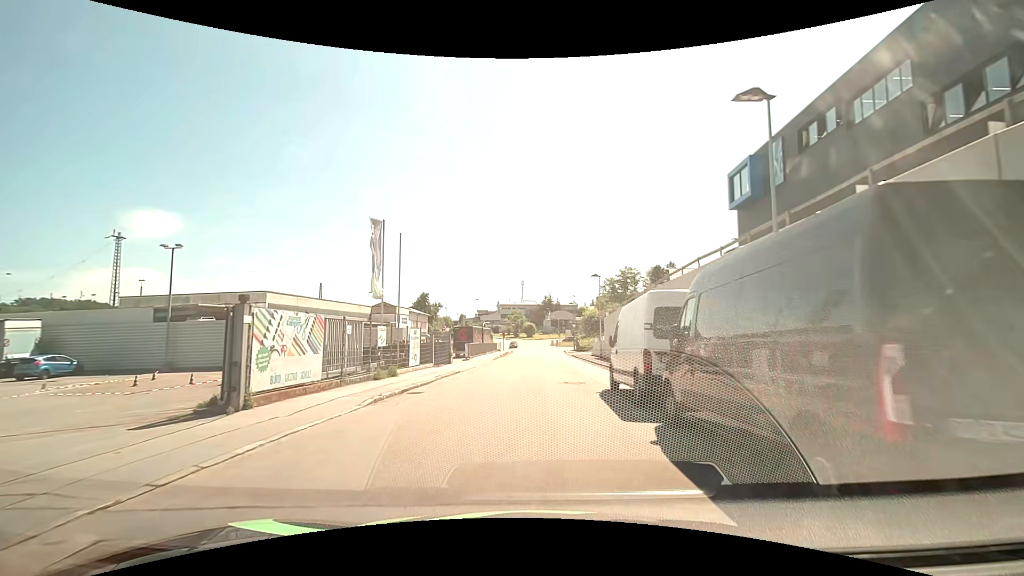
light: Day
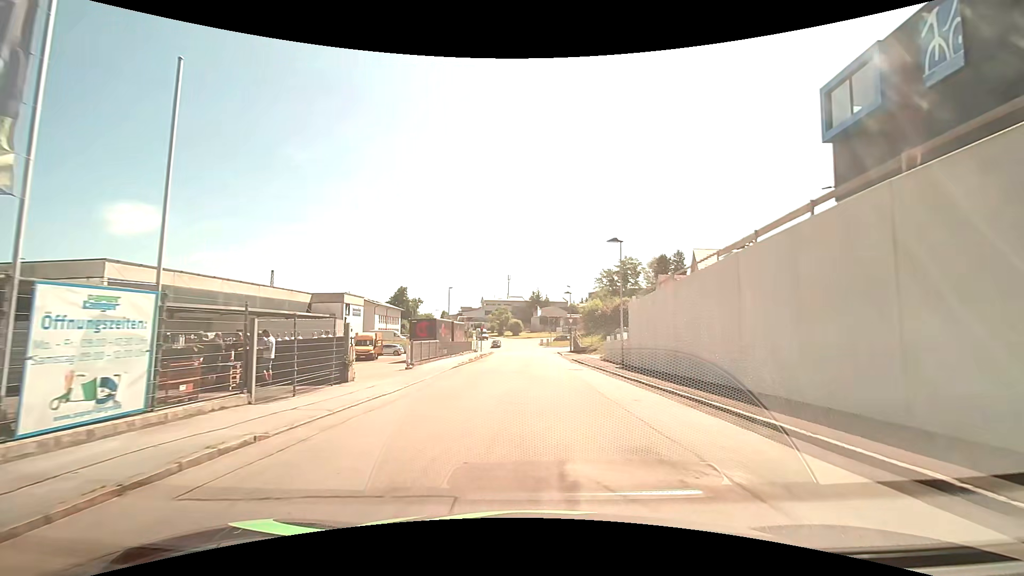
(-0.1, +17.3) m; +1°
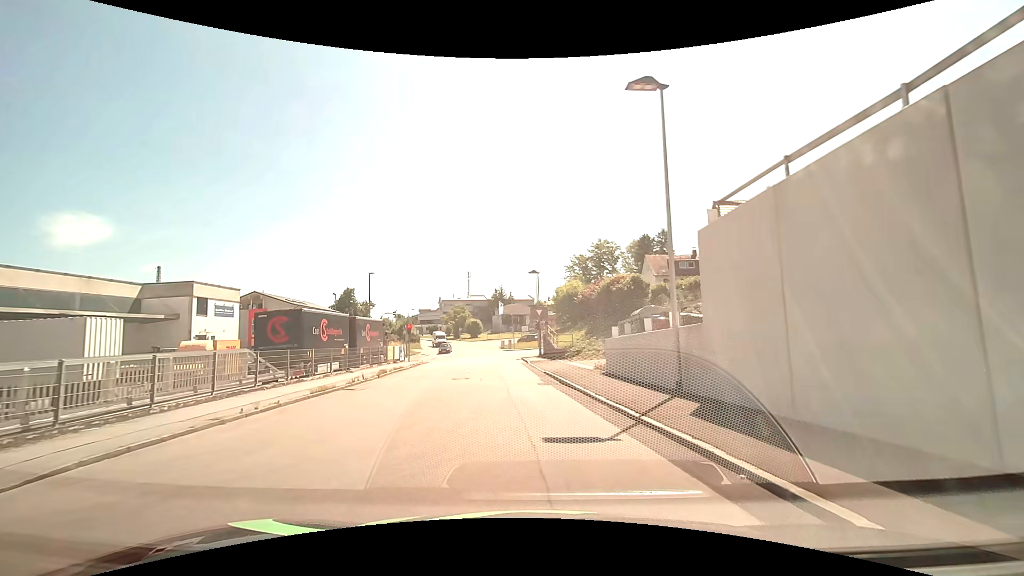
(+1.3, +20.2) m; +3°
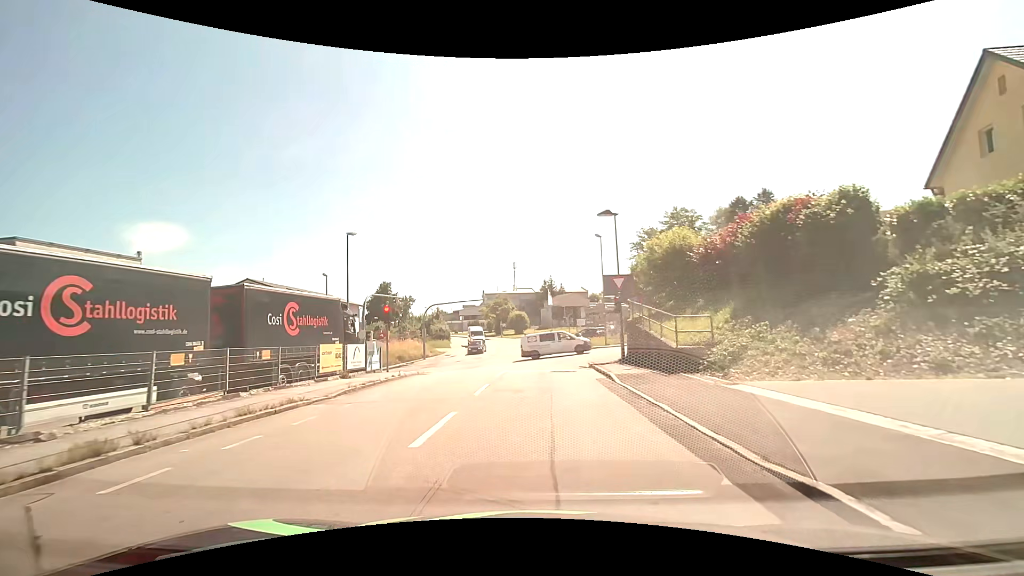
(-0.7, +19.6) m; -4°
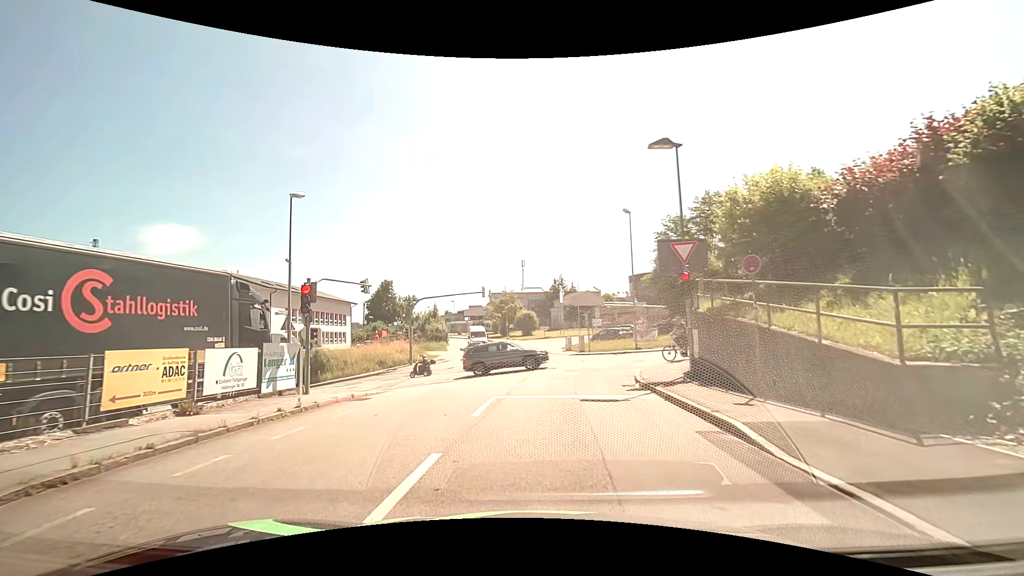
(-0.1, +9.5) m; -1°
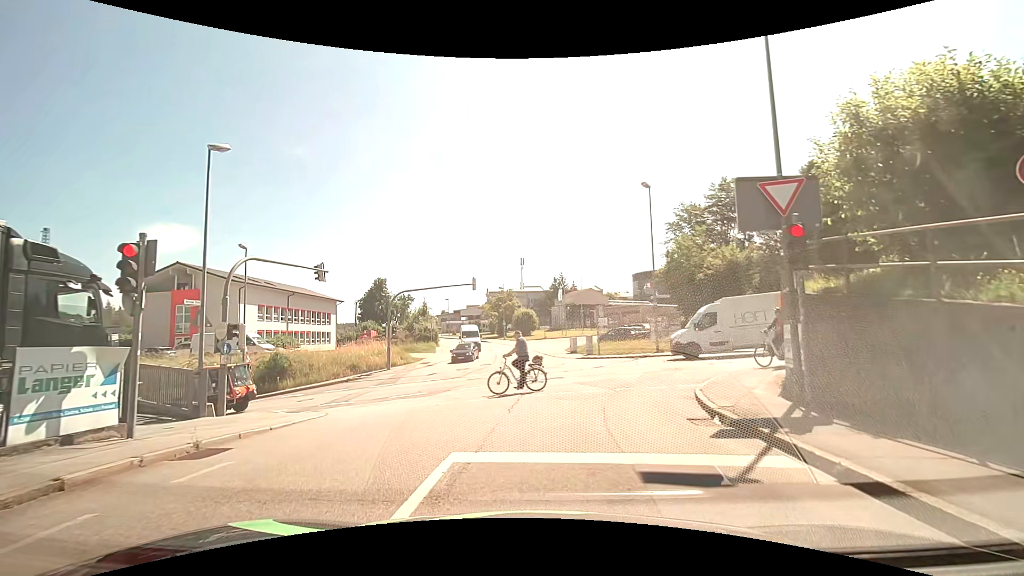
(0.0, +6.2) m; 0°
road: residential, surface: asphalt
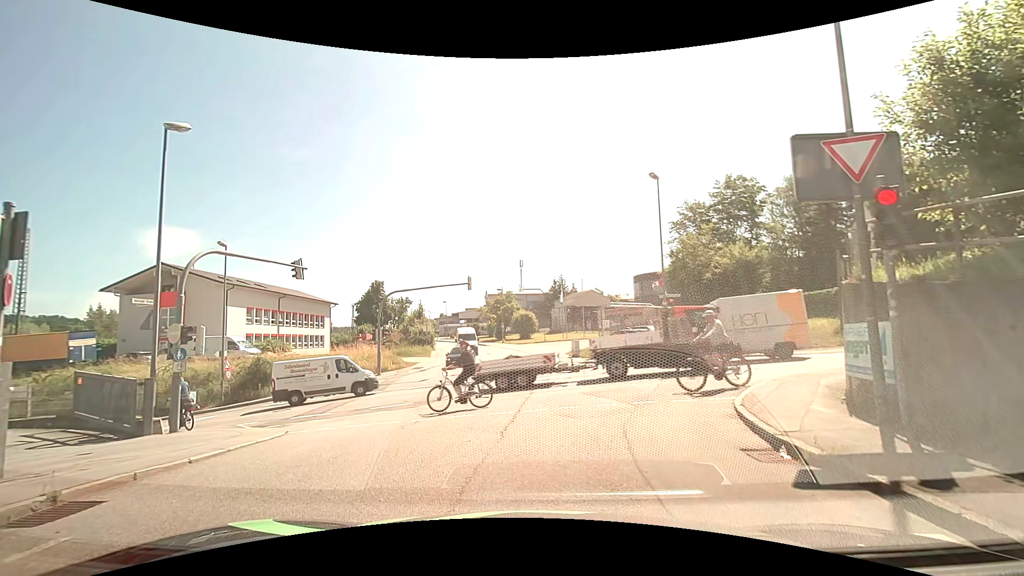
(0.0, +2.2) m; +1°
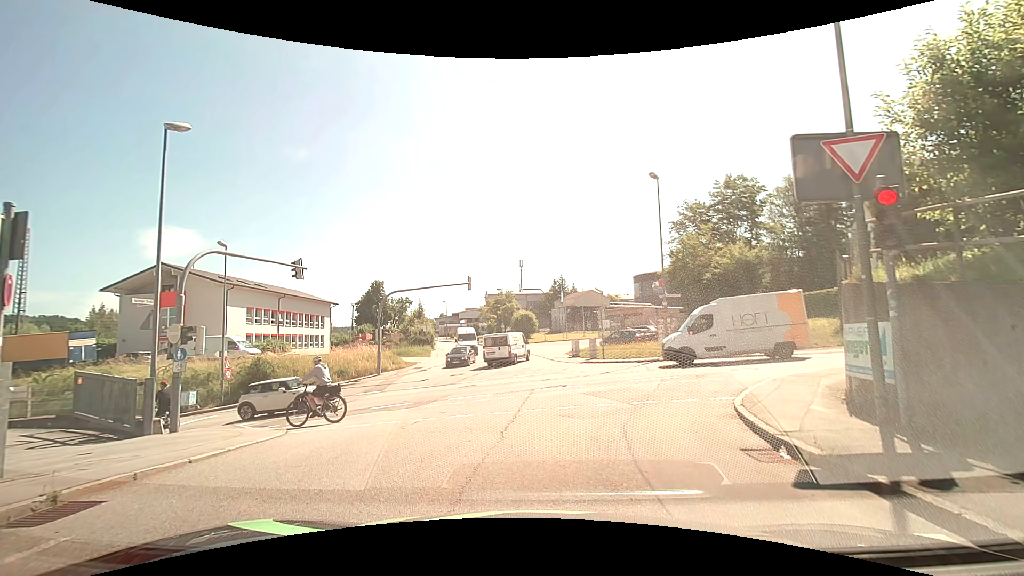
(0.0, 0.0) m; 0°
